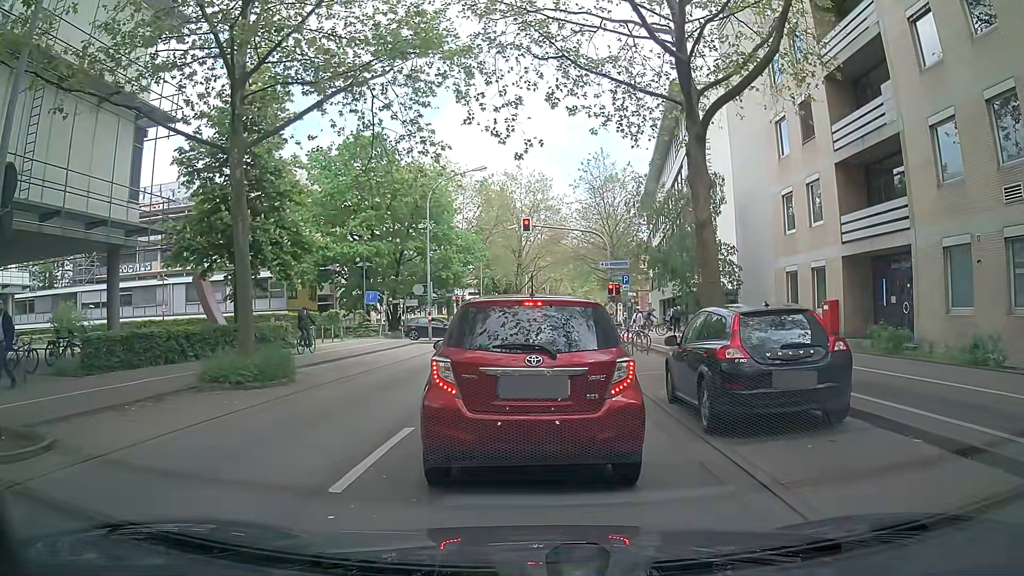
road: secondary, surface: asphalt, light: Day
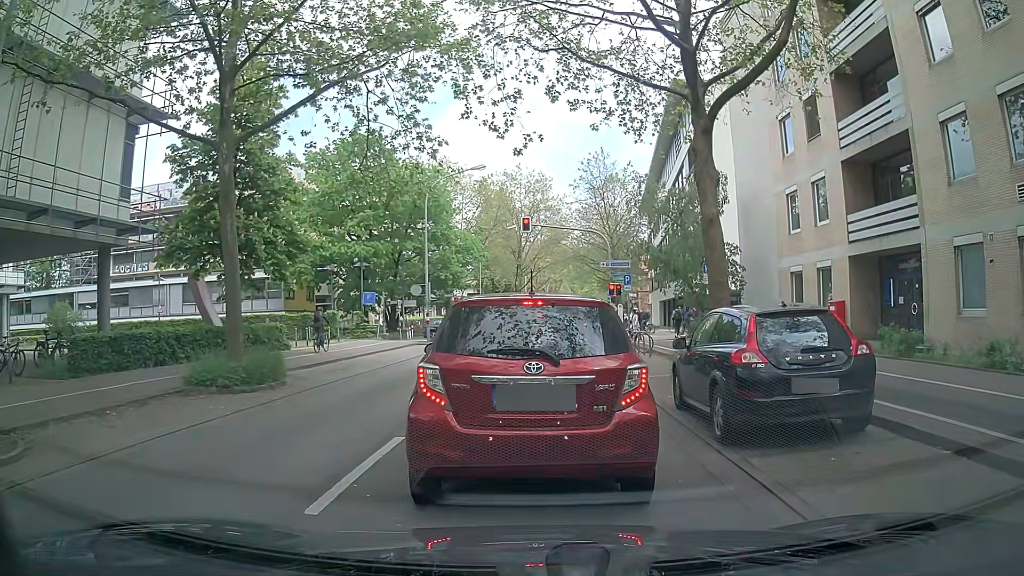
(0.0, +0.5) m; 0°
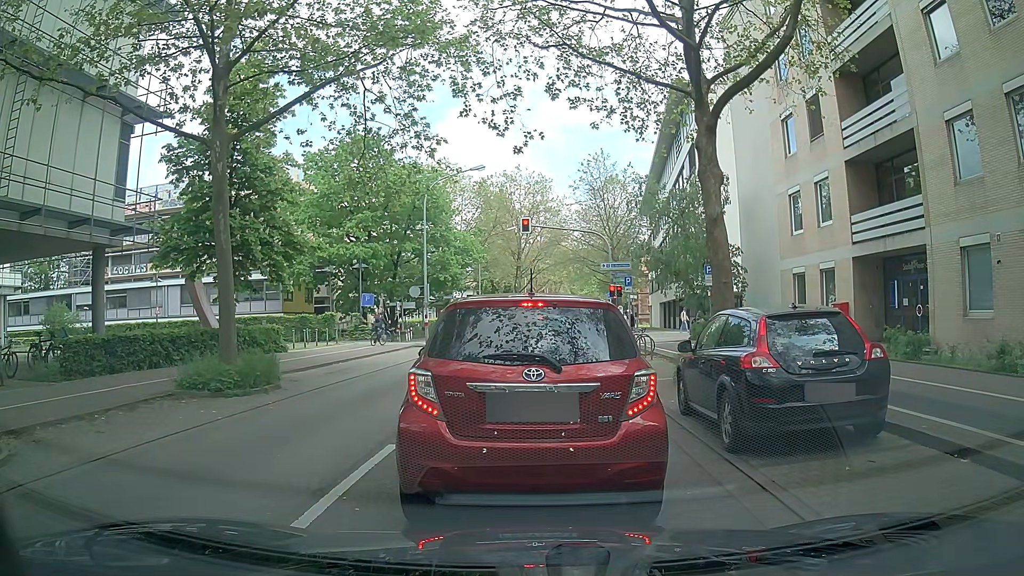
(0.0, +0.4) m; 0°
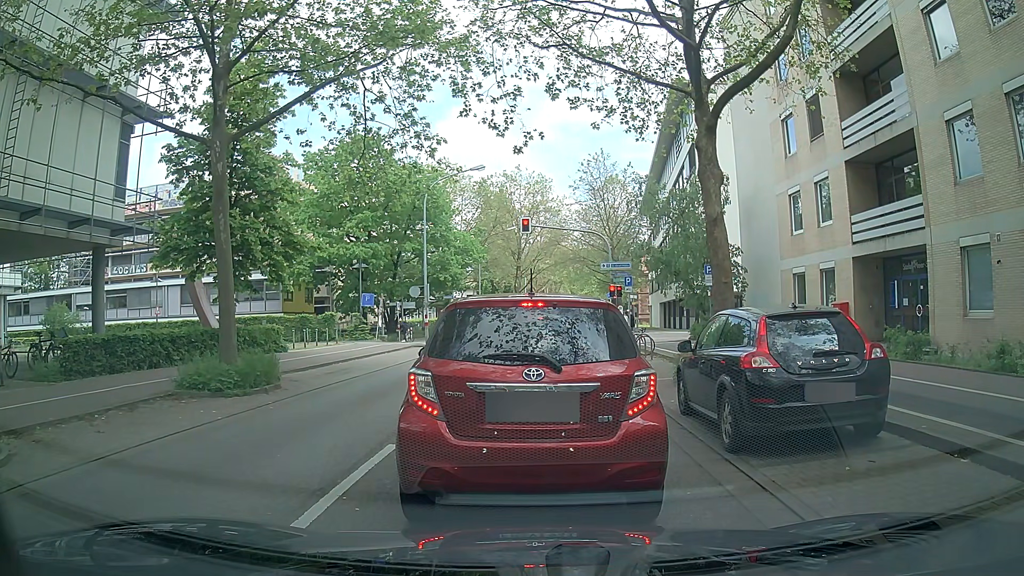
(0.0, 0.0) m; 0°
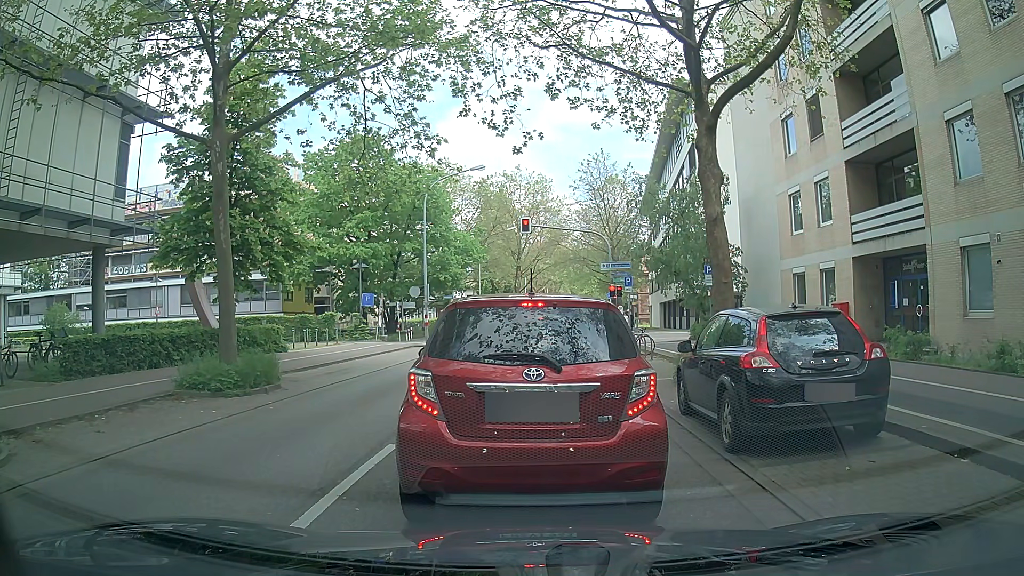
(0.0, 0.0) m; 0°
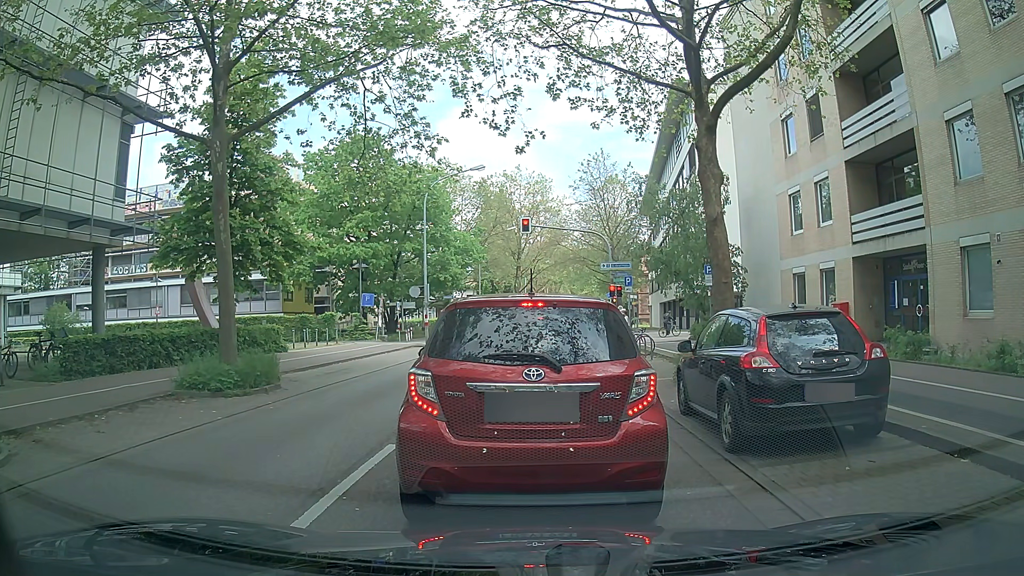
(0.0, 0.0) m; 0°
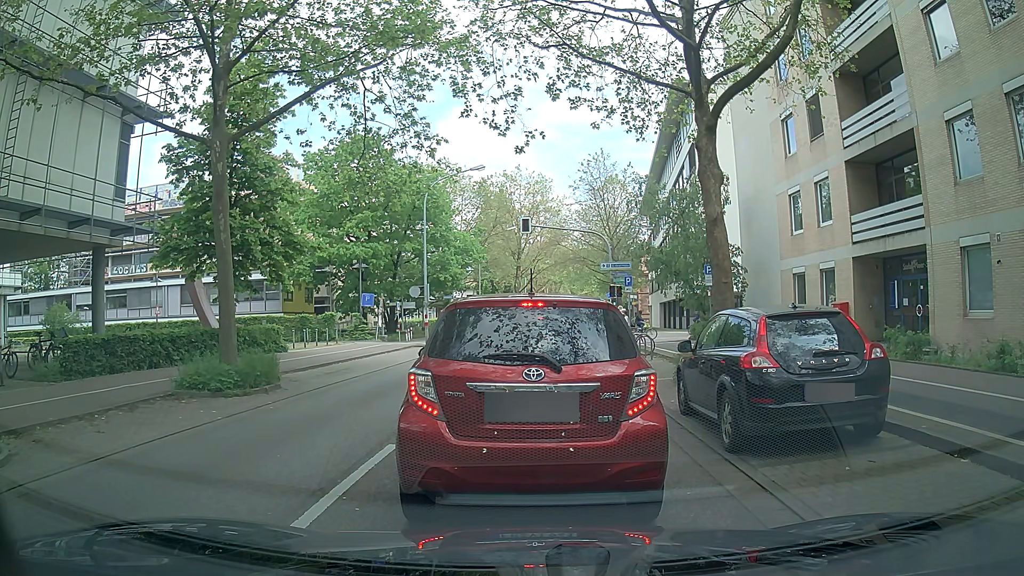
(0.0, 0.0) m; 0°
